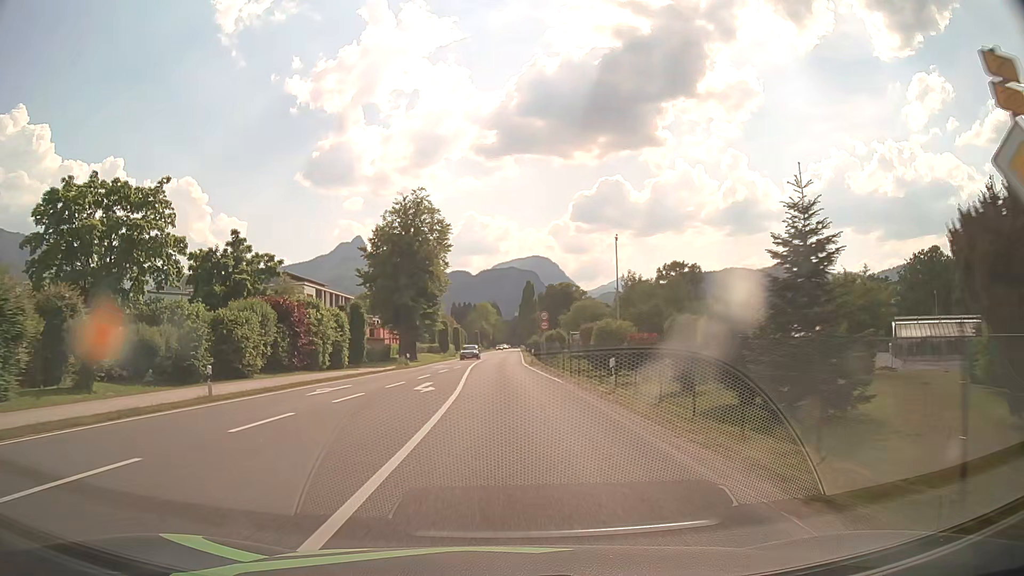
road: primary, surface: asphalt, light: Day
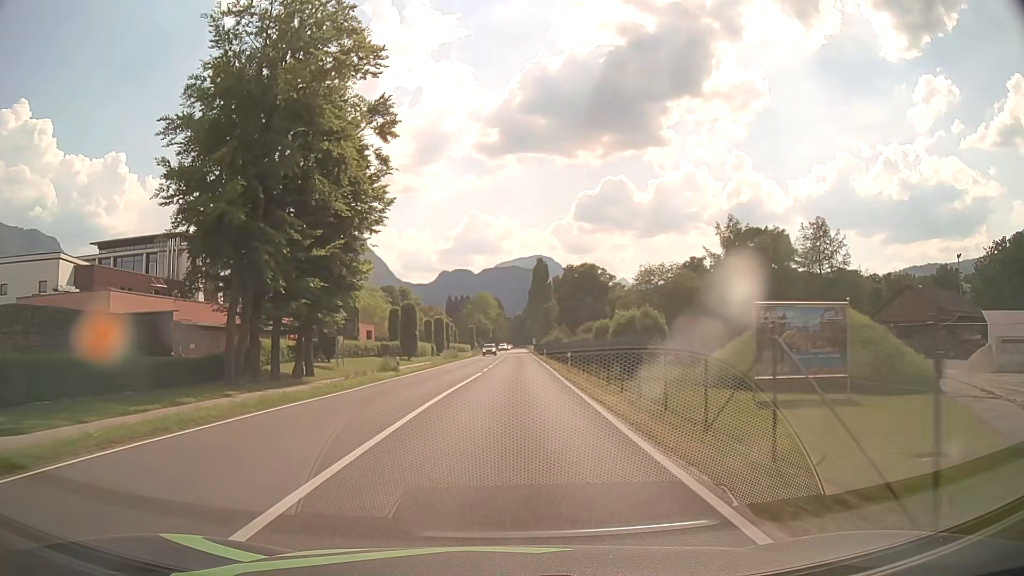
(-0.5, +45.6) m; 0°
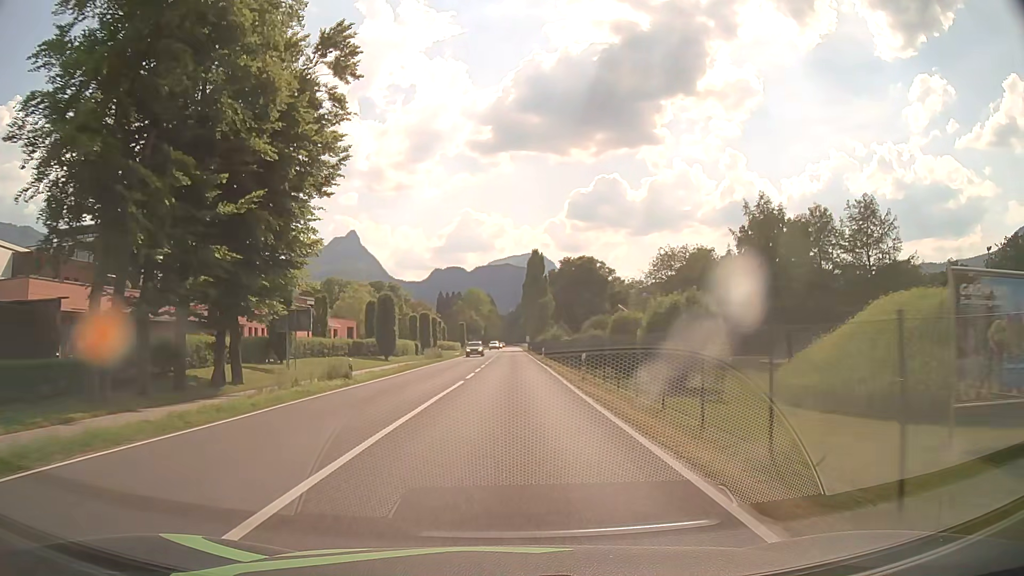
(+0.1, +9.1) m; +1°
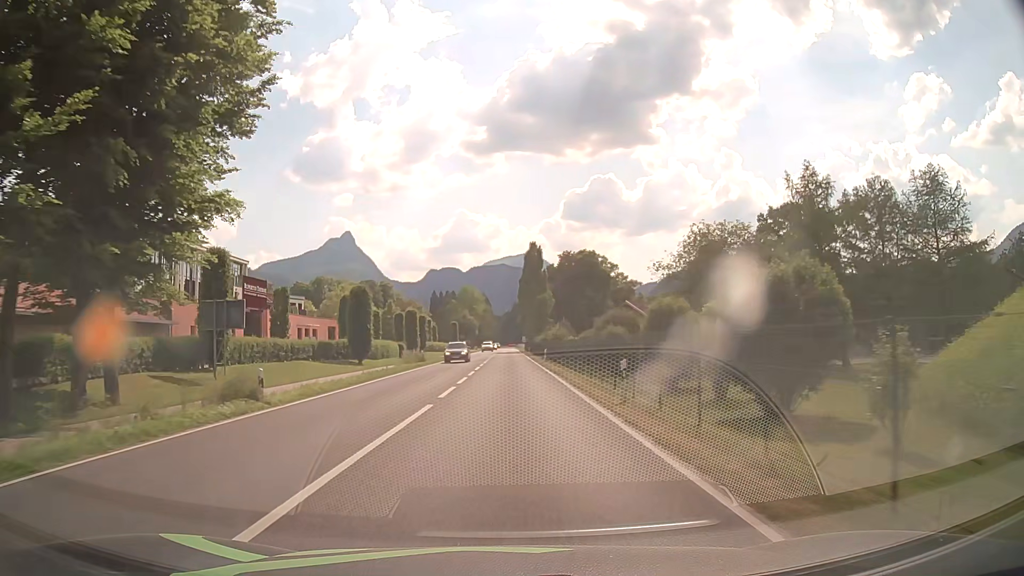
(0.0, +9.1) m; +1°
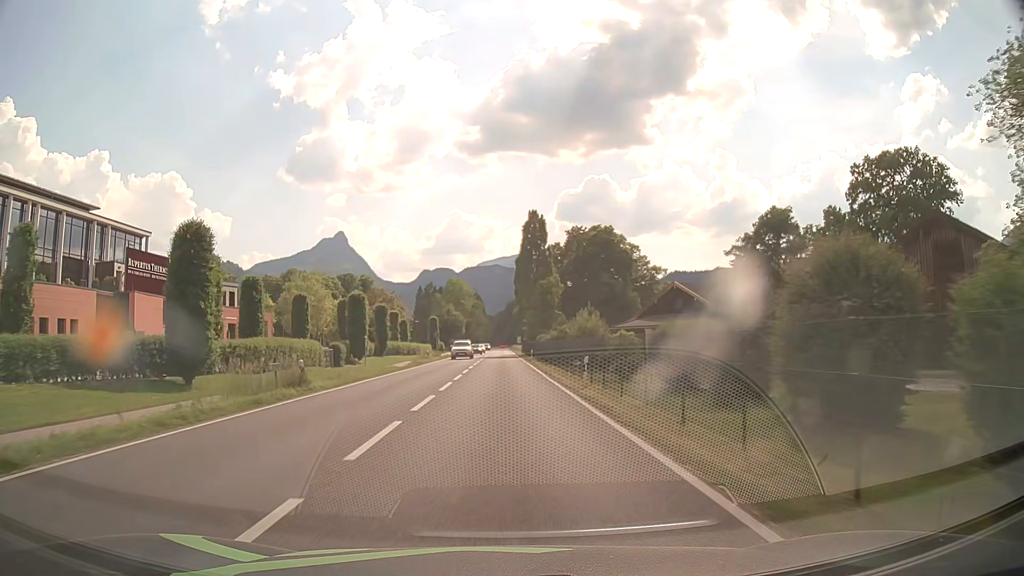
(0.0, +27.4) m; 0°
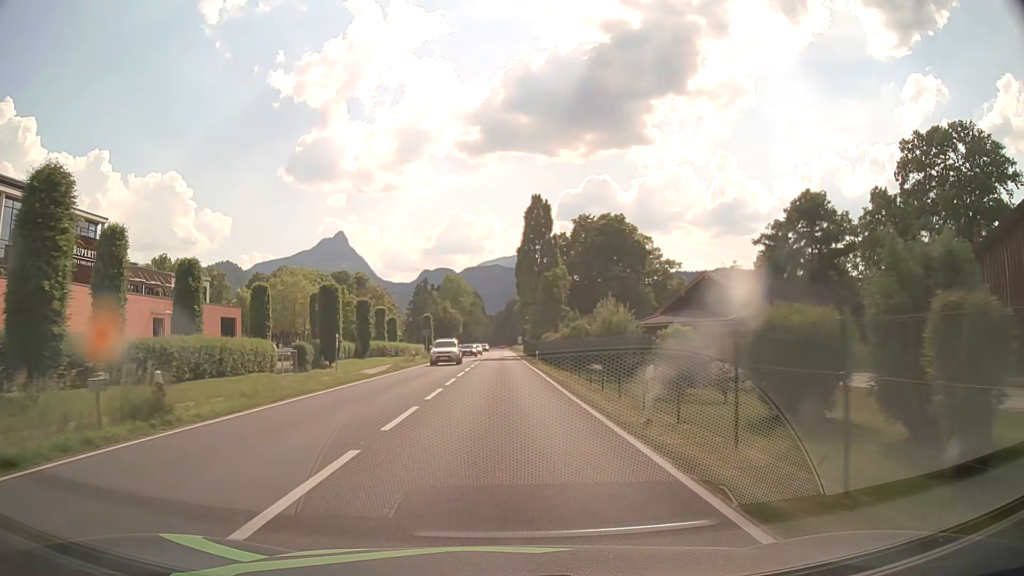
(0.0, +9.1) m; 0°
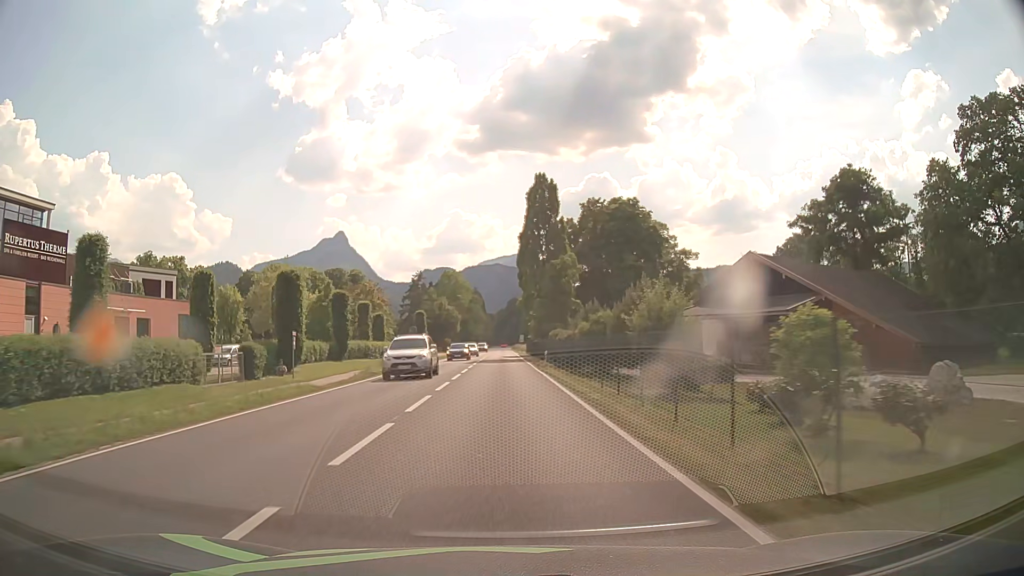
(0.0, +9.2) m; 0°
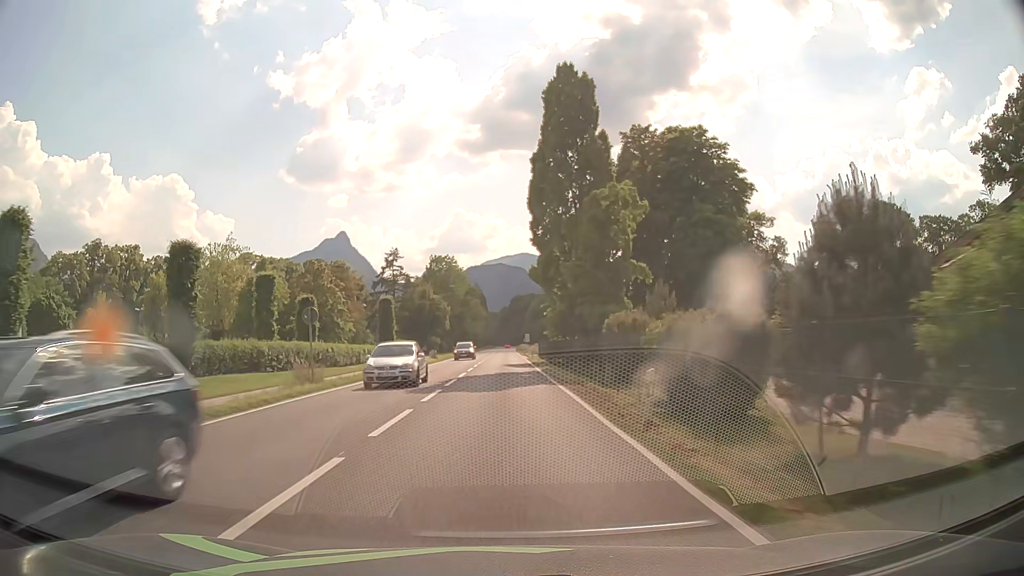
(0.0, +27.5) m; 0°
(0, +10) (0, +20) (0, +30) (0, +40) (0, +50) (0, +60) (-1, +70) (-1, +80) (-1, +90) (-1, +100) m
